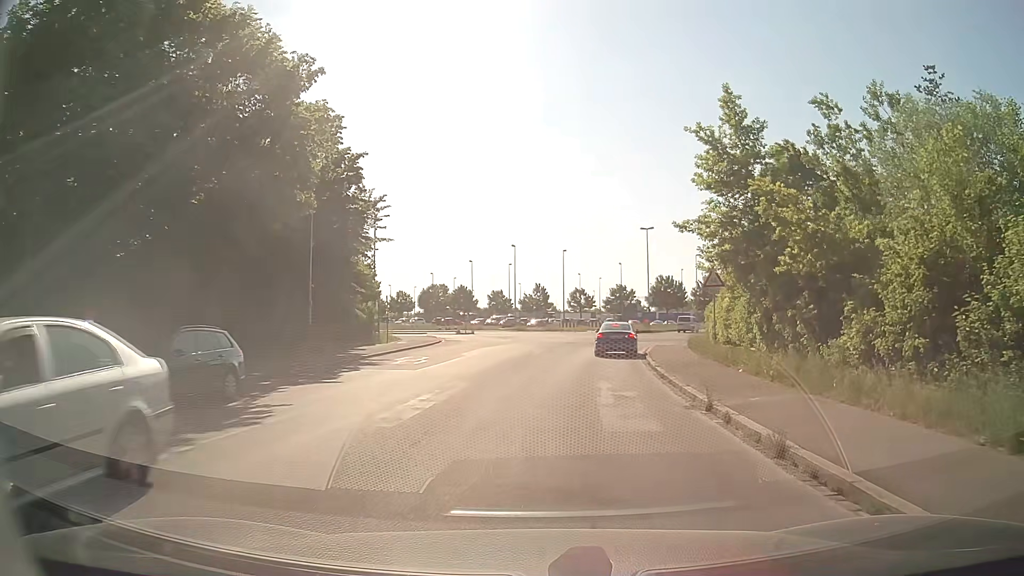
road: residential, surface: asphalt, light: Day
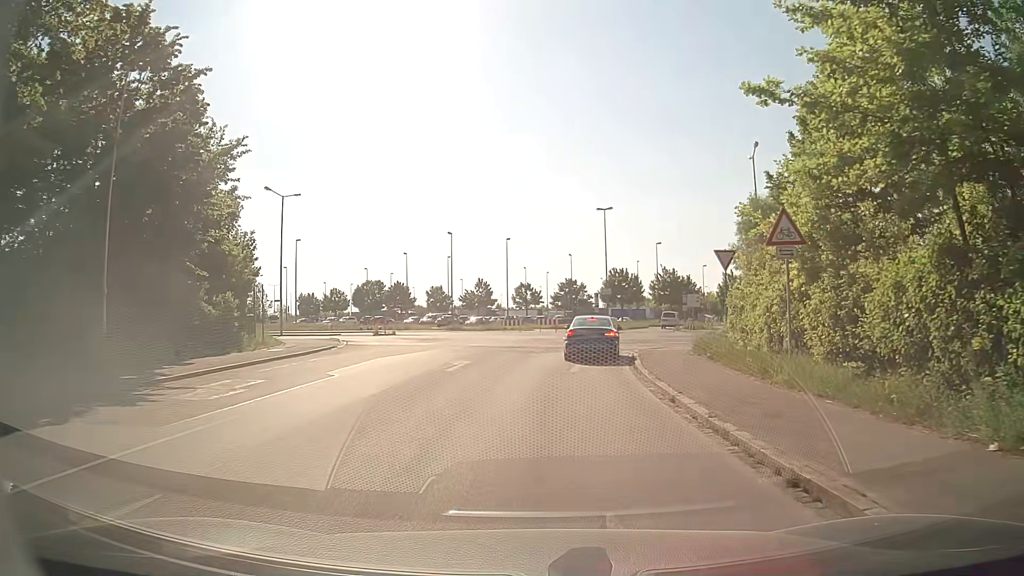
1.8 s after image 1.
(+0.7, +12.1) m; +4°
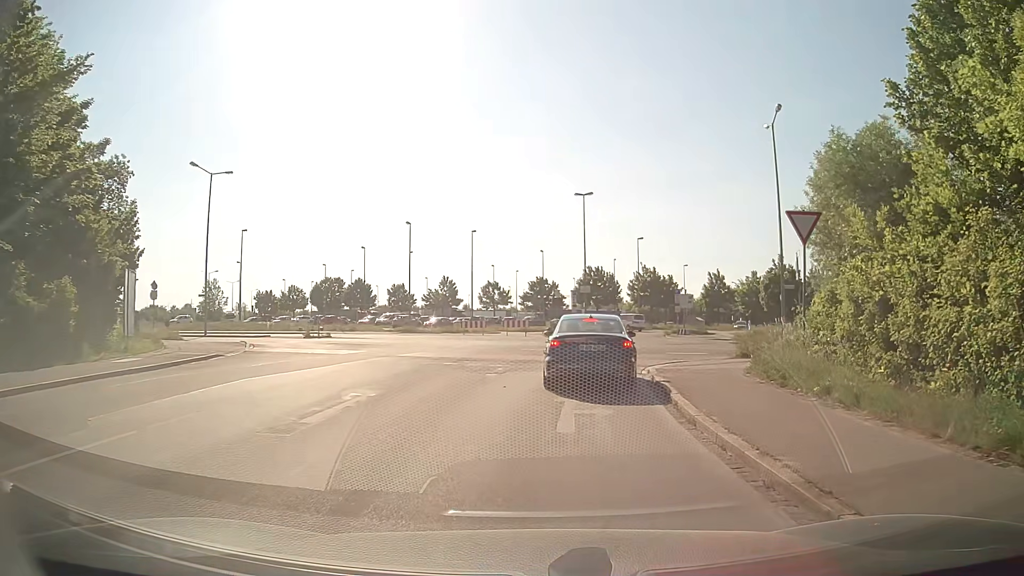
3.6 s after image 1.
(+0.3, +9.2) m; +4°
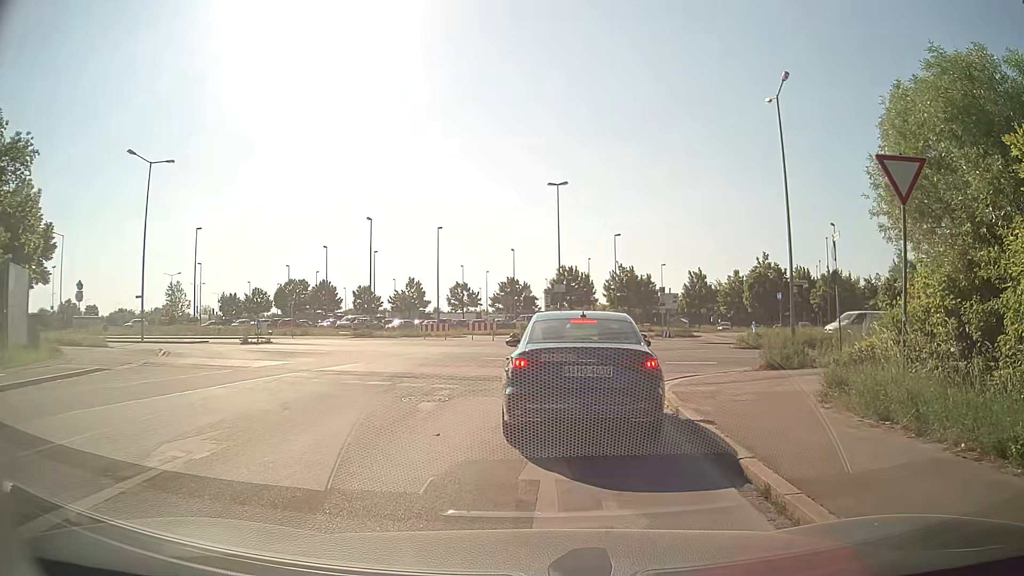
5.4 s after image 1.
(+0.1, +5.2) m; +3°
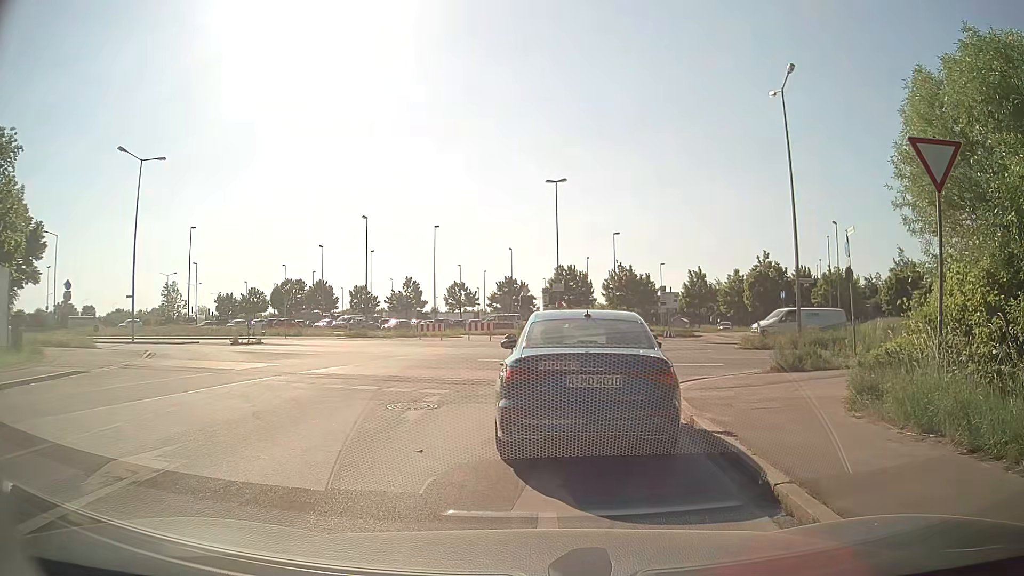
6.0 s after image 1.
(0.0, +1.0) m; +1°
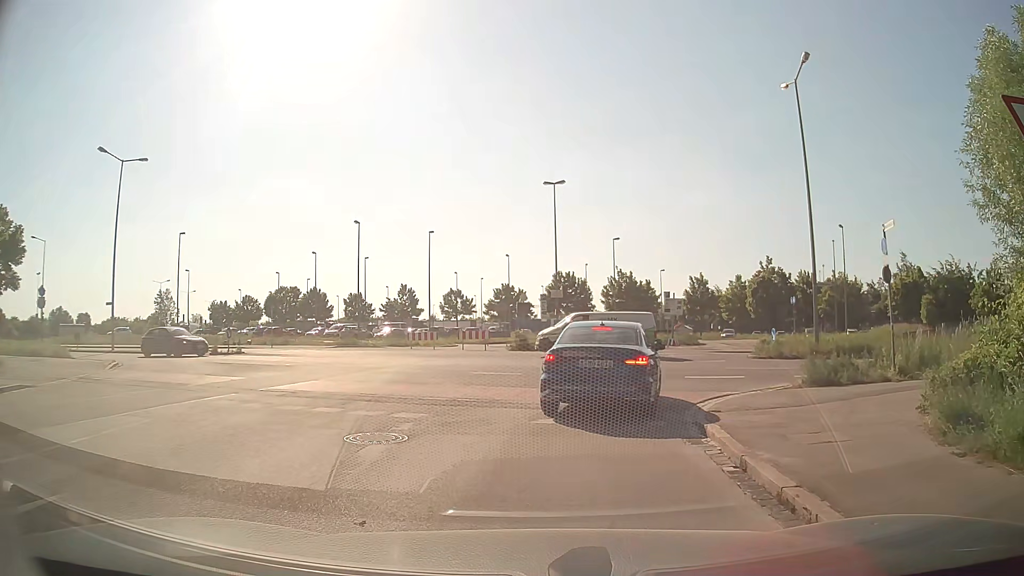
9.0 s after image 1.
(0.0, +2.3) m; +1°
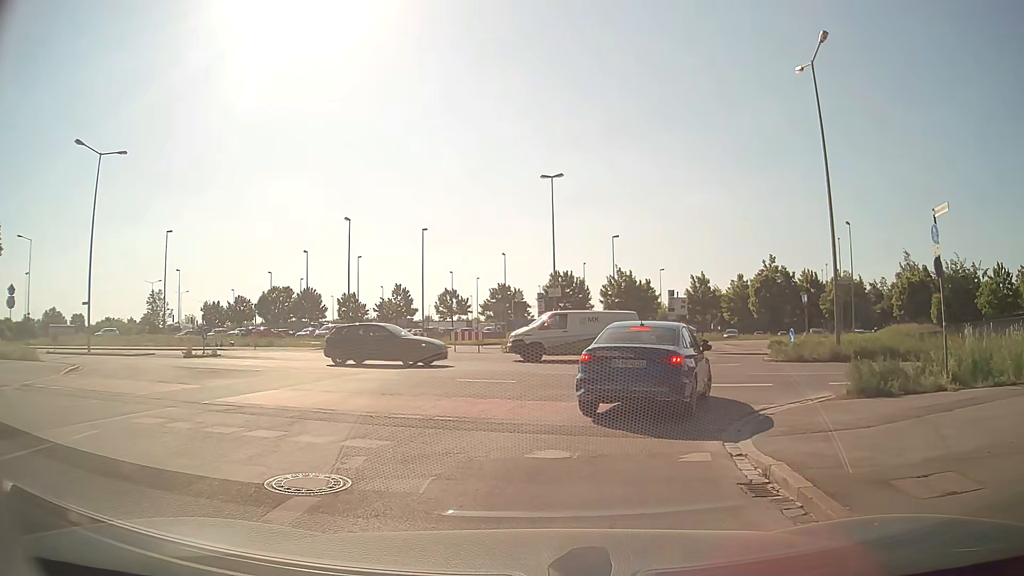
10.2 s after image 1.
(-0.1, +2.5) m; -2°
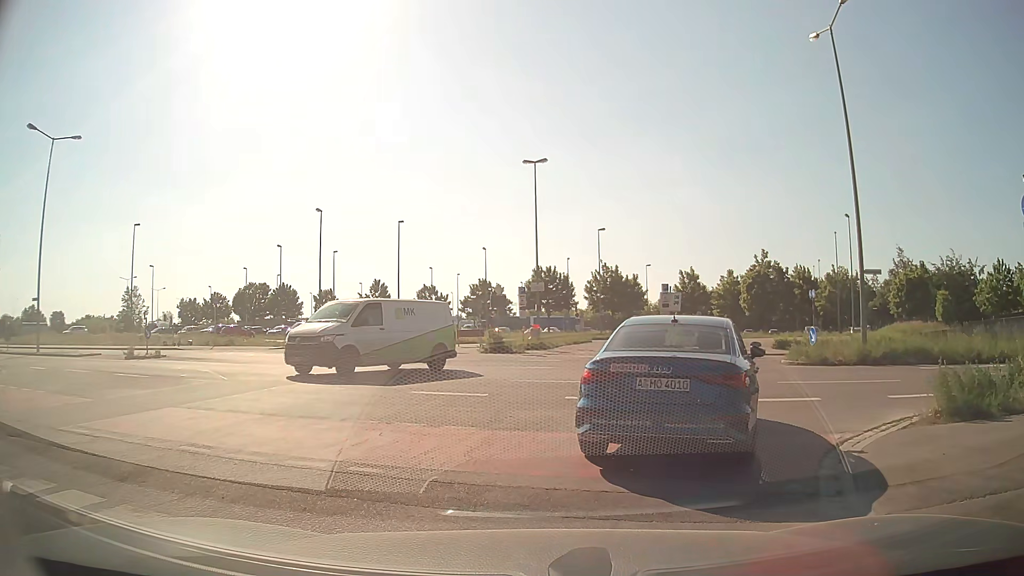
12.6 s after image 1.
(0.0, +3.6) m; +1°
(+1, +10) (+2, +20) (+3, +30) (+4, +40) (+6, +50) (+8, +59) (+11, +69) (+14, +79) (+17, +88) (+19, +98) m
